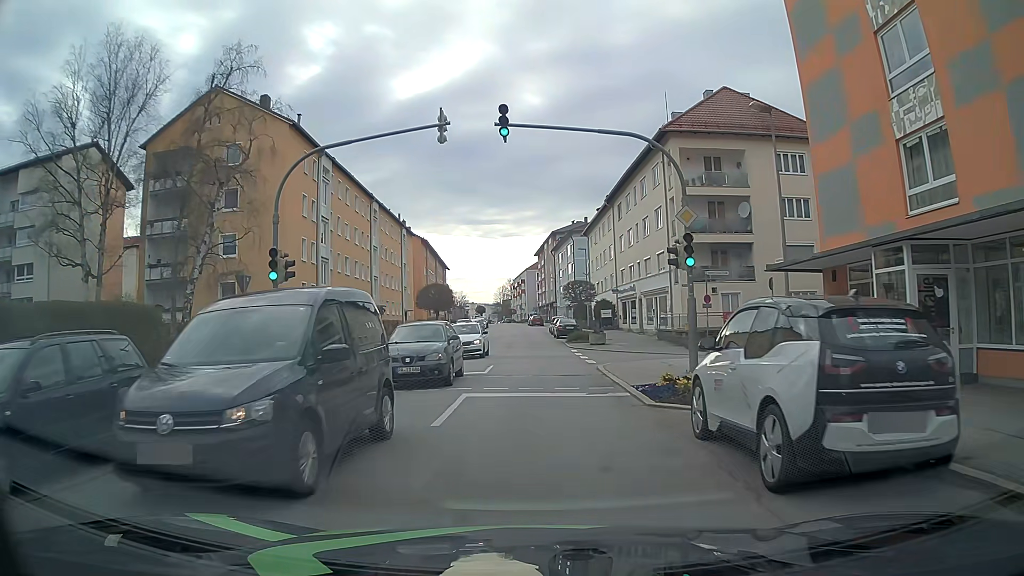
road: tertiary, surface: asphalt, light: Day
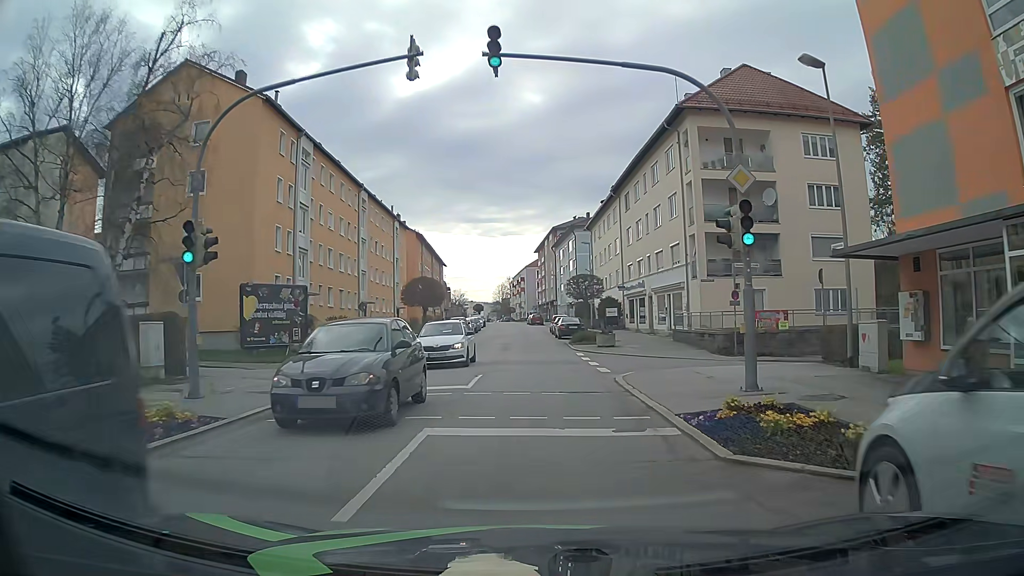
(0.0, +4.5) m; -1°
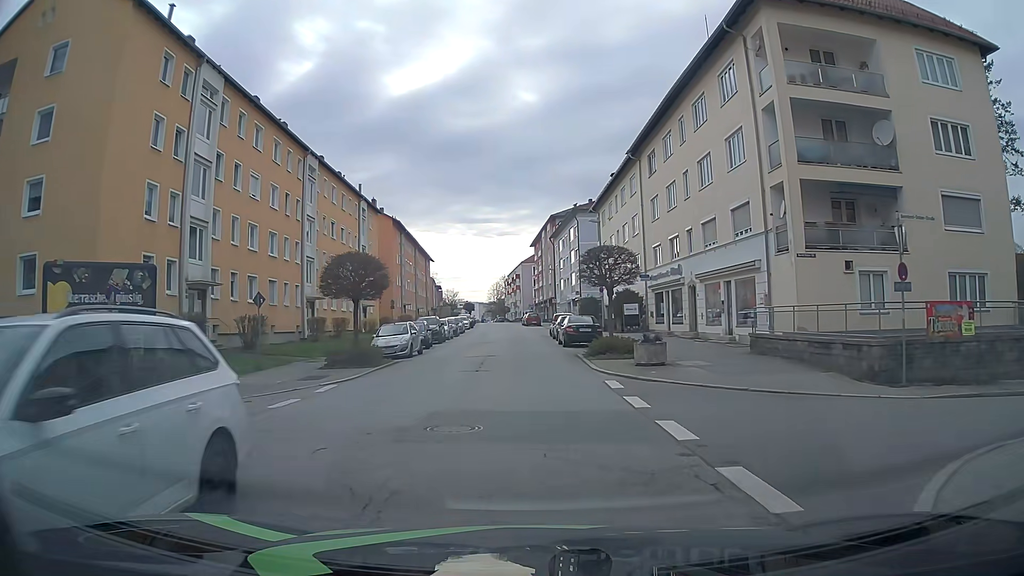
(+0.1, +13.4) m; 0°
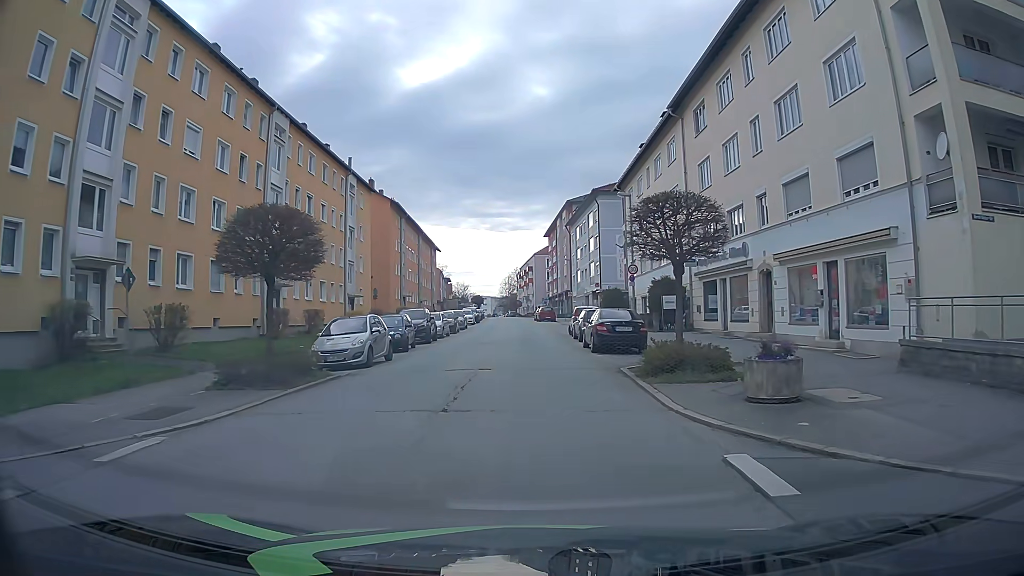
(-0.1, +8.9) m; -1°
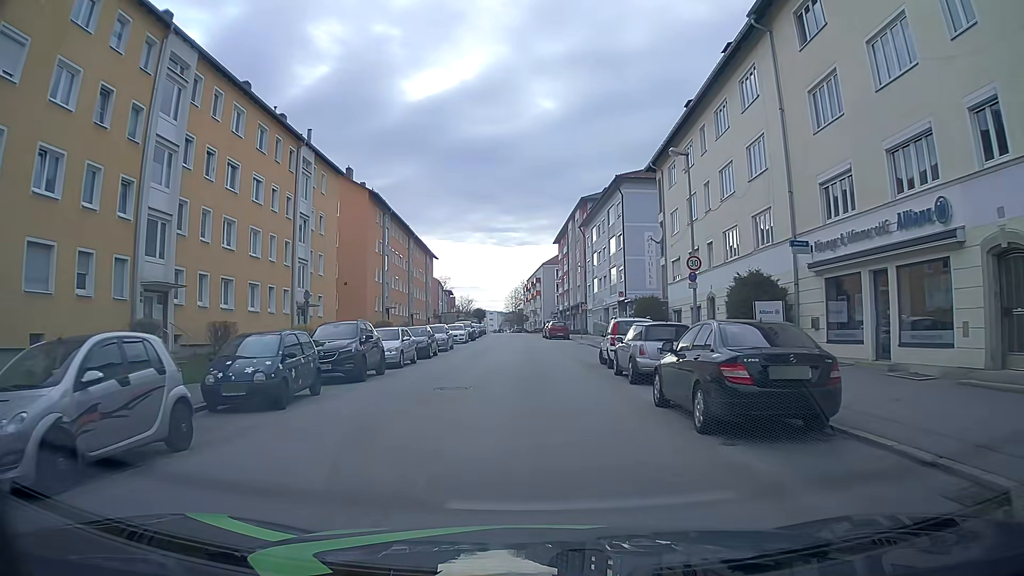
(0.0, +13.4) m; 0°
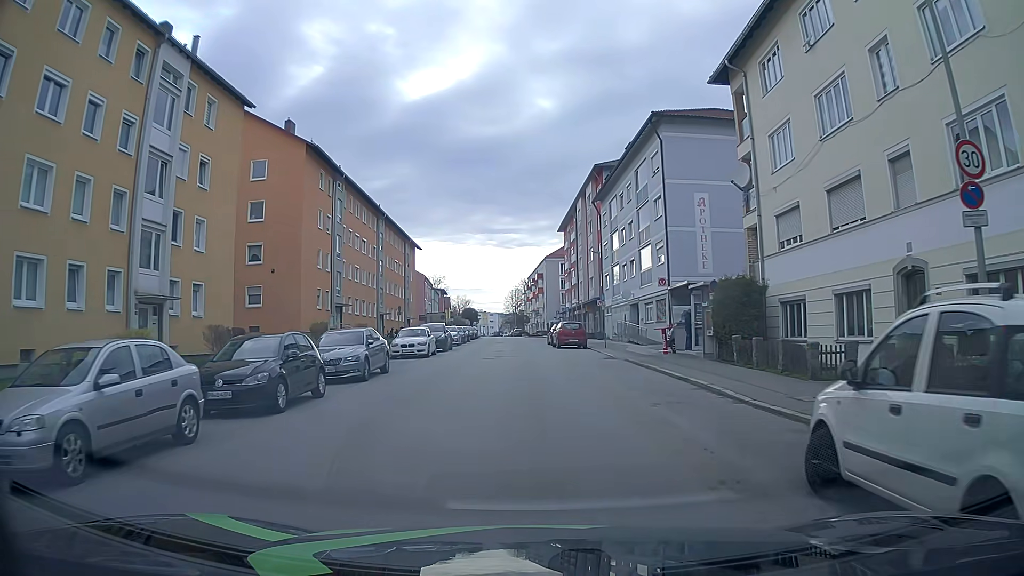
(0.0, +17.6) m; 0°
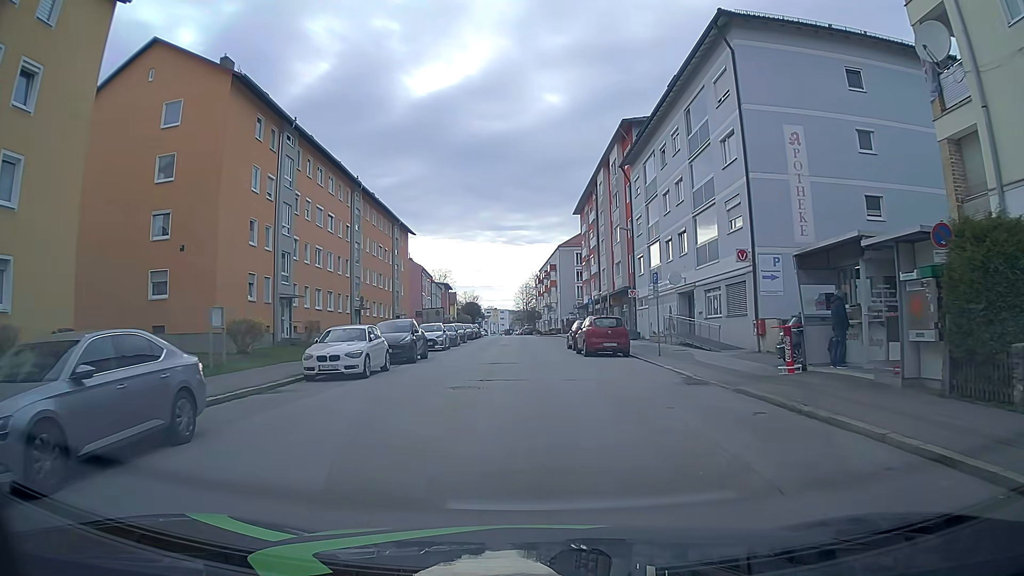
(-0.2, +13.4) m; -1°
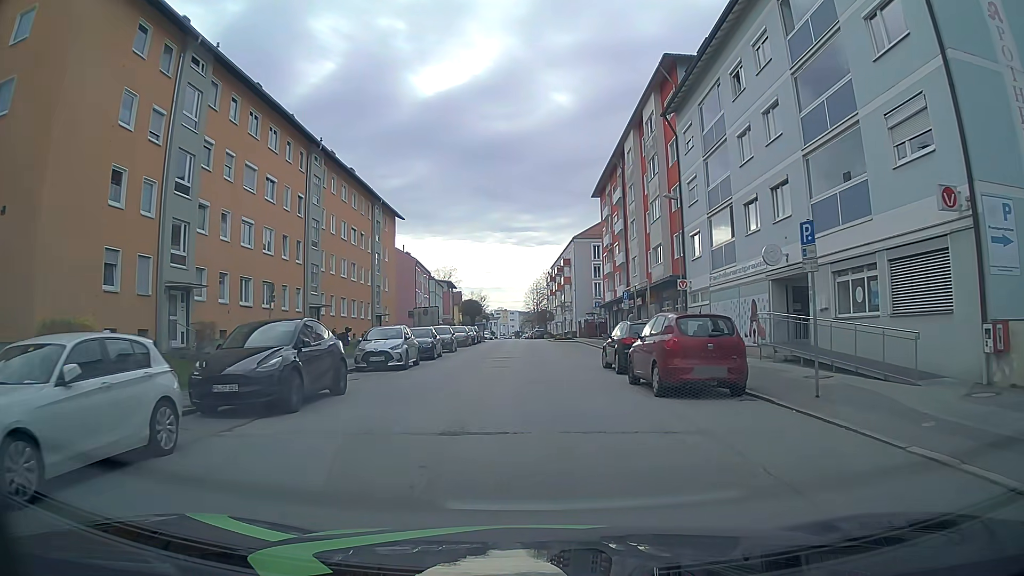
(-0.1, +13.4) m; -1°
(0, +10) (0, +20) (0, +30) (0, +40) (0, +50) (0, +60) (-1, +70) (-1, +80) (-2, +90) (-2, +100) m
